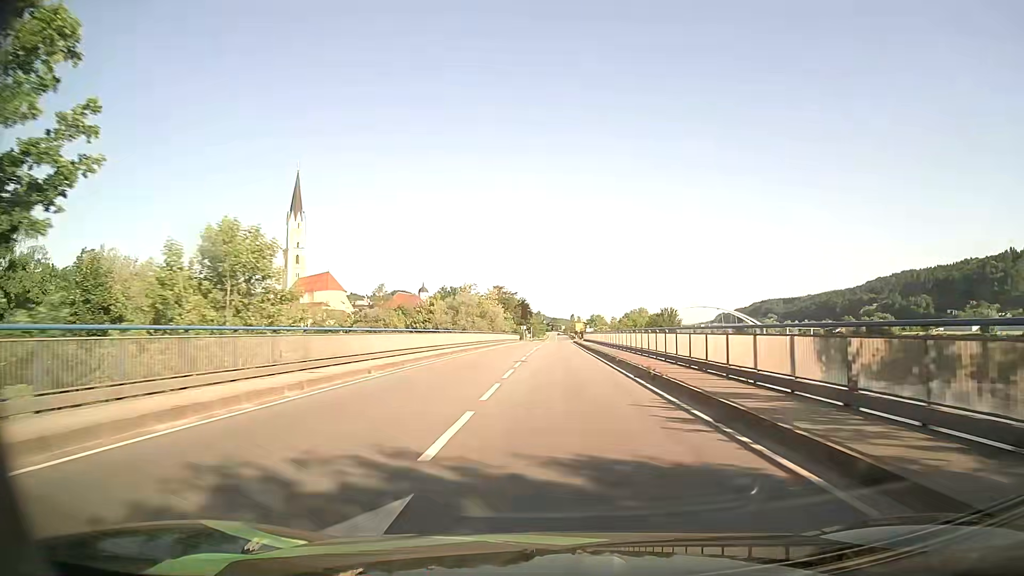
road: primary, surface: asphalt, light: Day
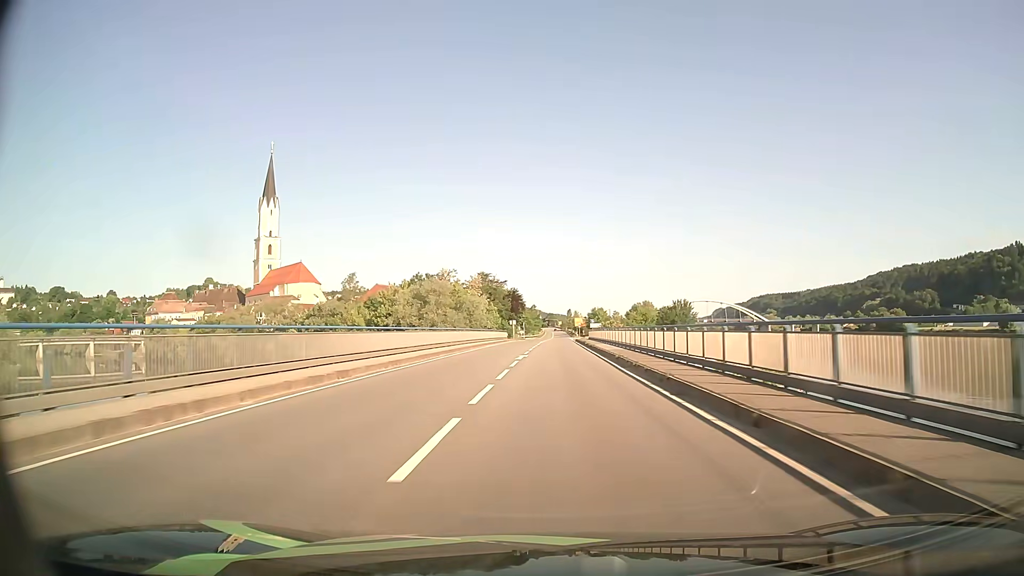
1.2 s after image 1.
(+0.1, +25.1) m; 0°
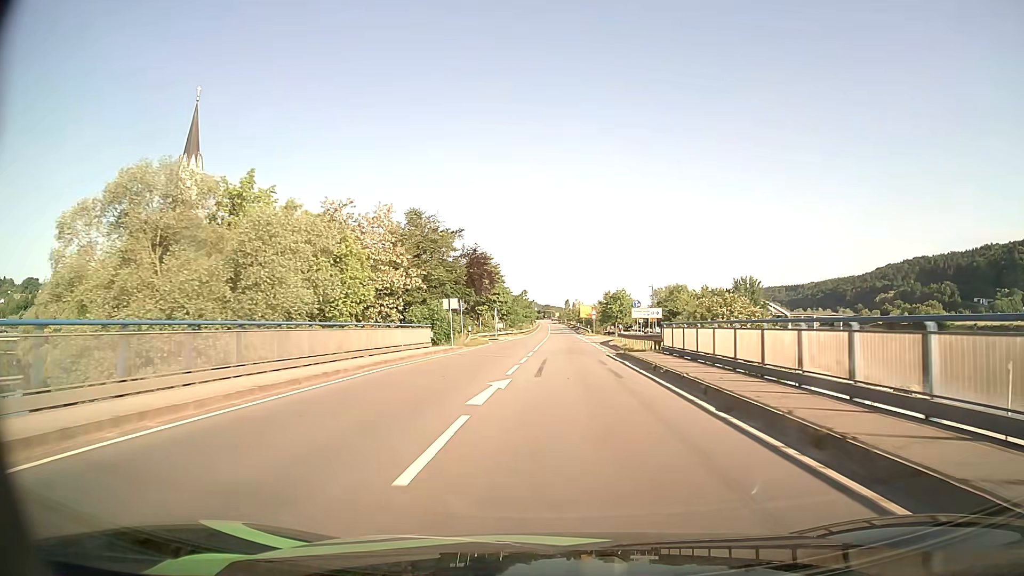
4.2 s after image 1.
(+0.3, +59.9) m; 0°
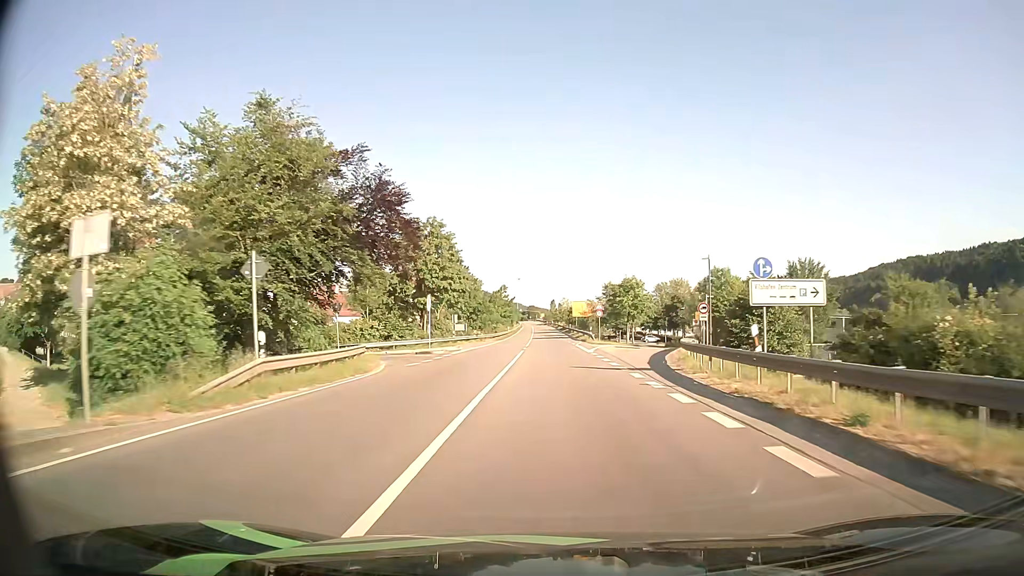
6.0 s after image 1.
(+0.3, +32.4) m; +1°
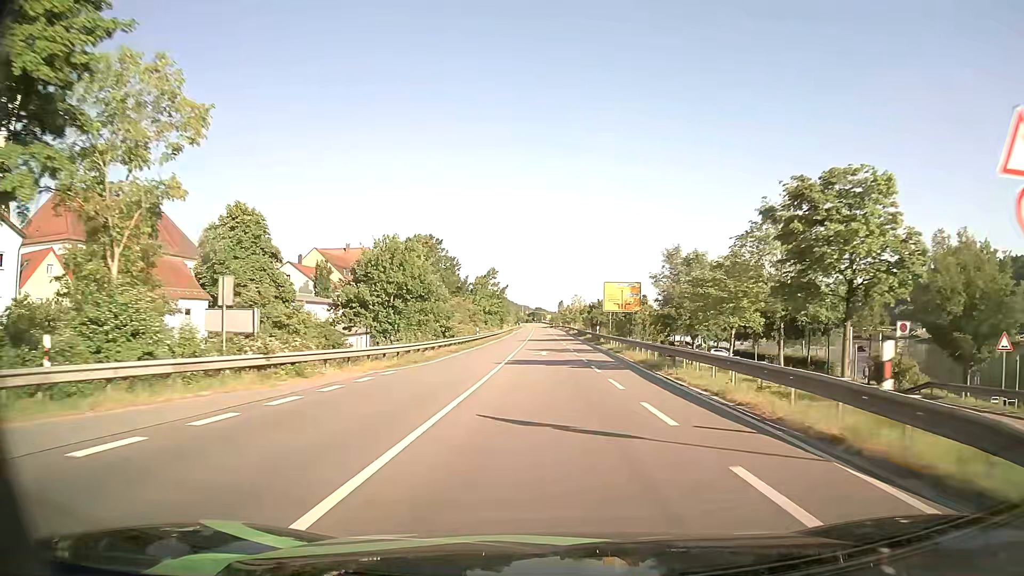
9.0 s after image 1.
(0.0, +54.1) m; -1°
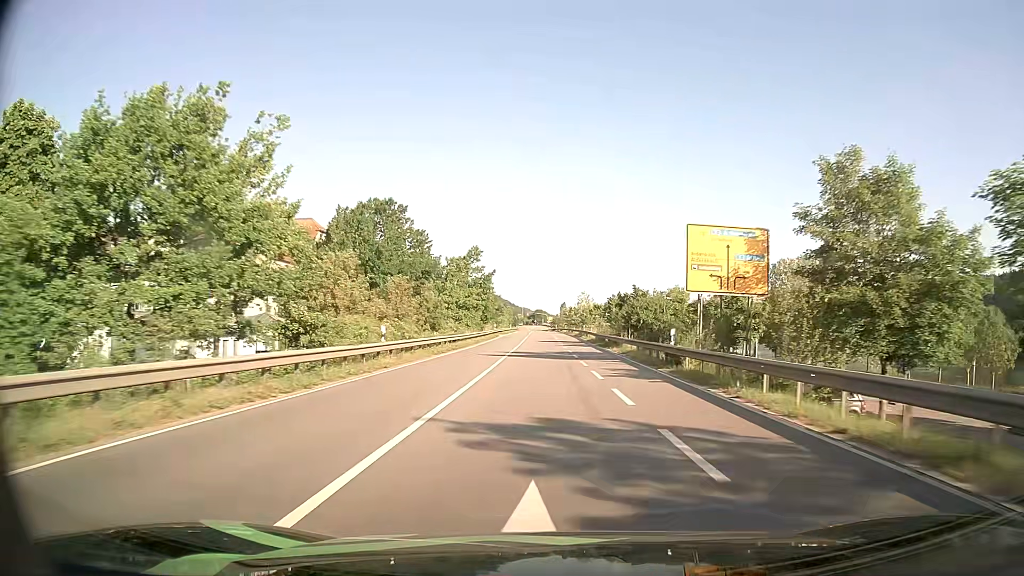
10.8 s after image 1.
(0.0, +33.5) m; 0°
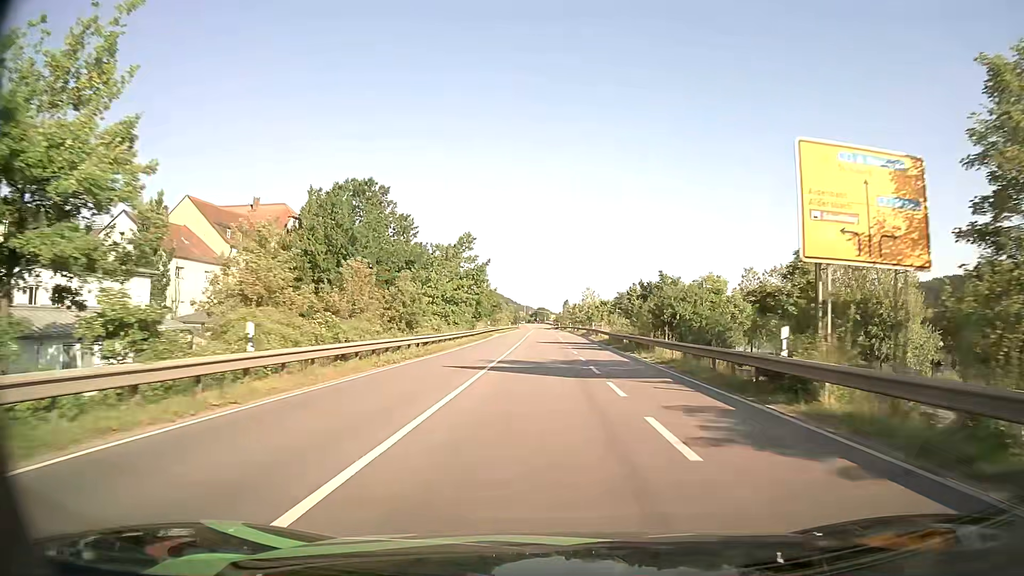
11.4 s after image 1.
(0.0, +11.2) m; 0°
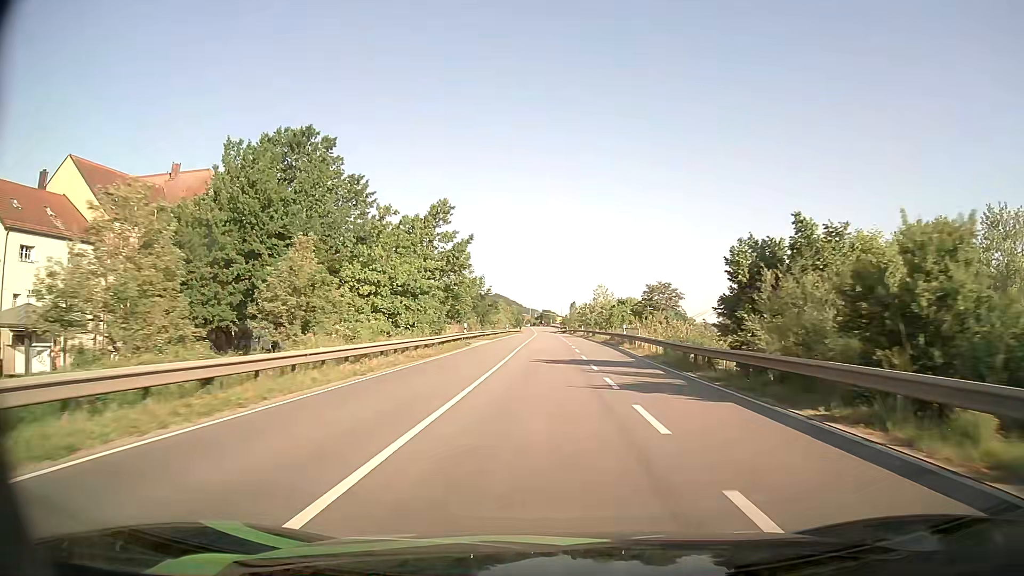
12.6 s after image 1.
(-0.1, +22.1) m; 0°
(0, +10) (0, +20) (0, +30) (0, +40) (0, +50) (0, +60) (0, +70) (0, +80) (0, +90) (0, +100) m
